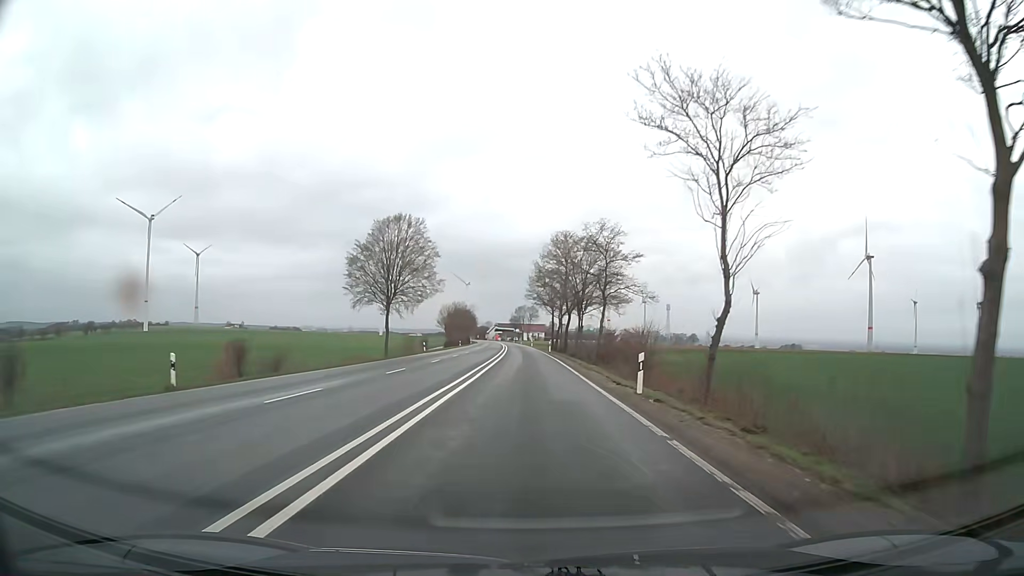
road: primary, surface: asphalt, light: Day
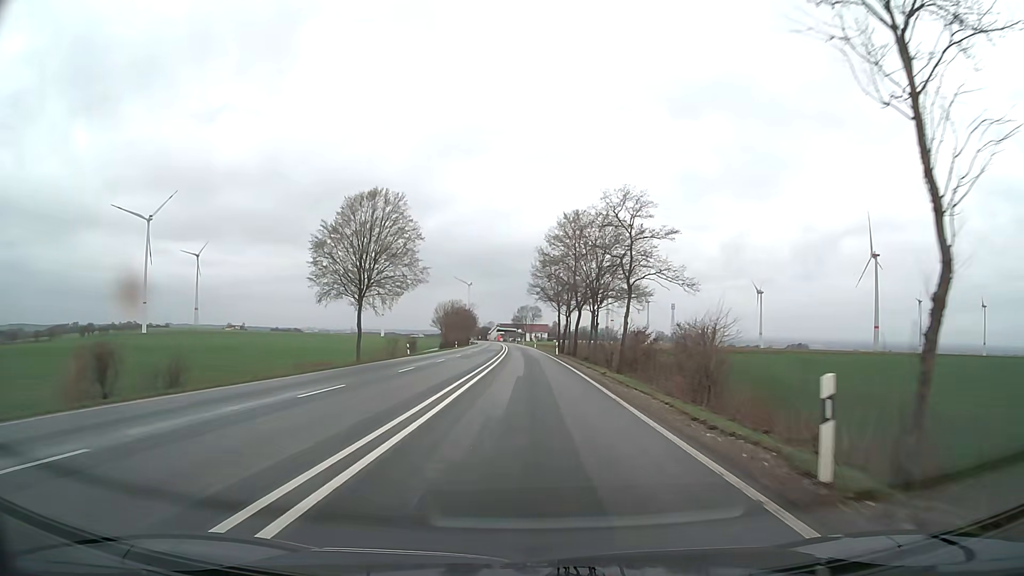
(0.0, +10.8) m; 0°
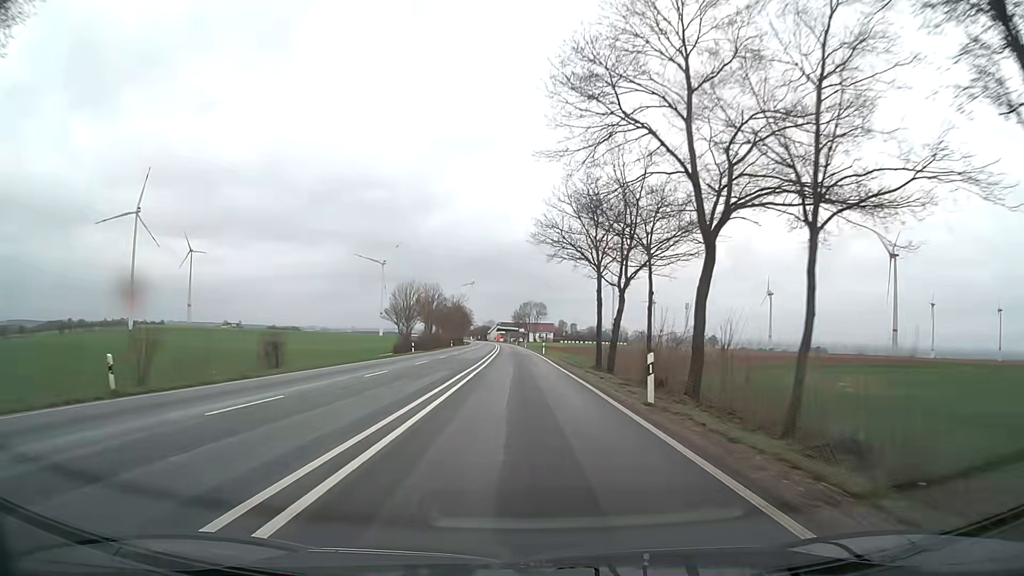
(-0.1, +43.1) m; 0°
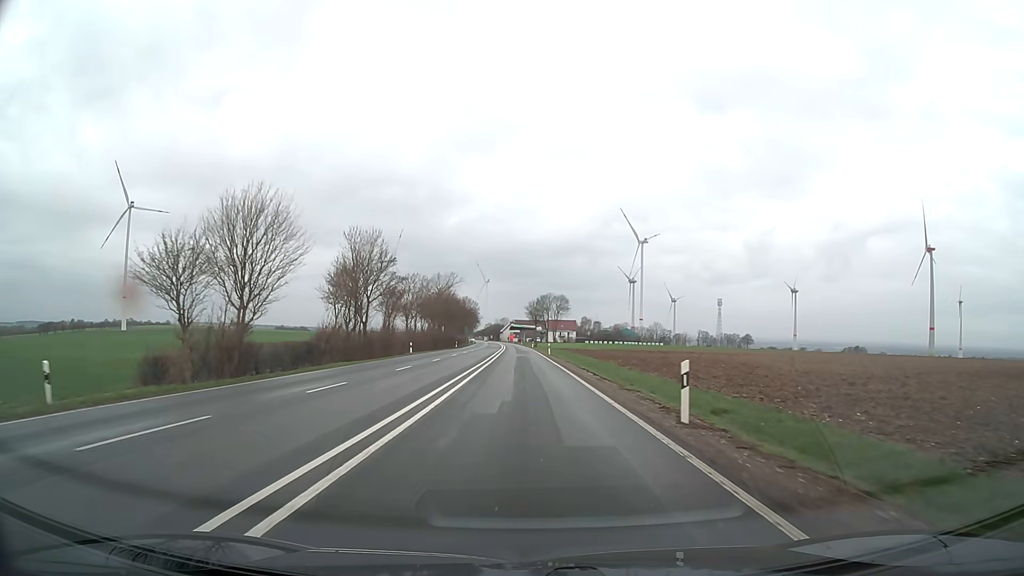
(-0.8, +54.0) m; -1°
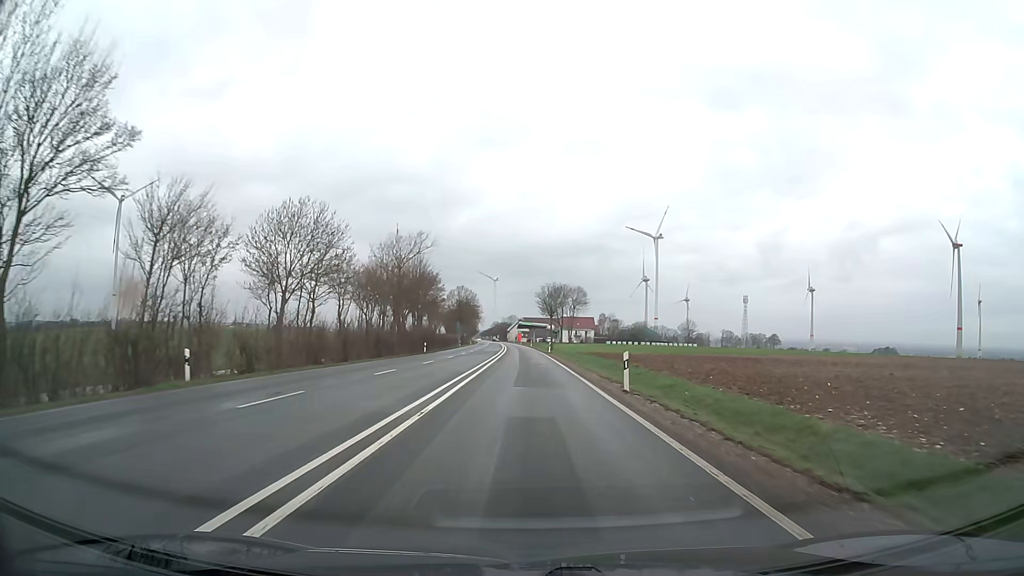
(-0.4, +43.2) m; -1°
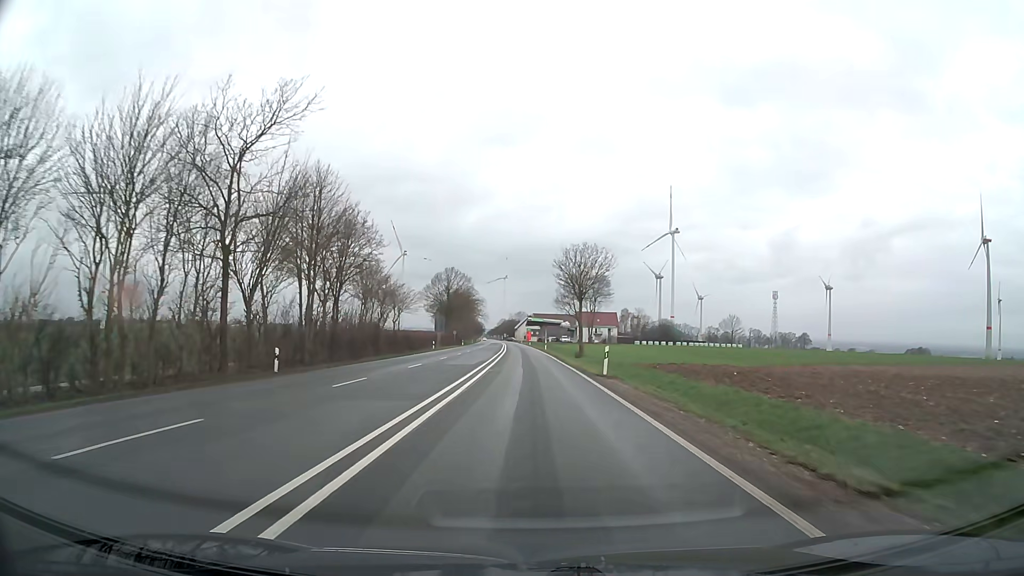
(-0.2, +43.2) m; -1°
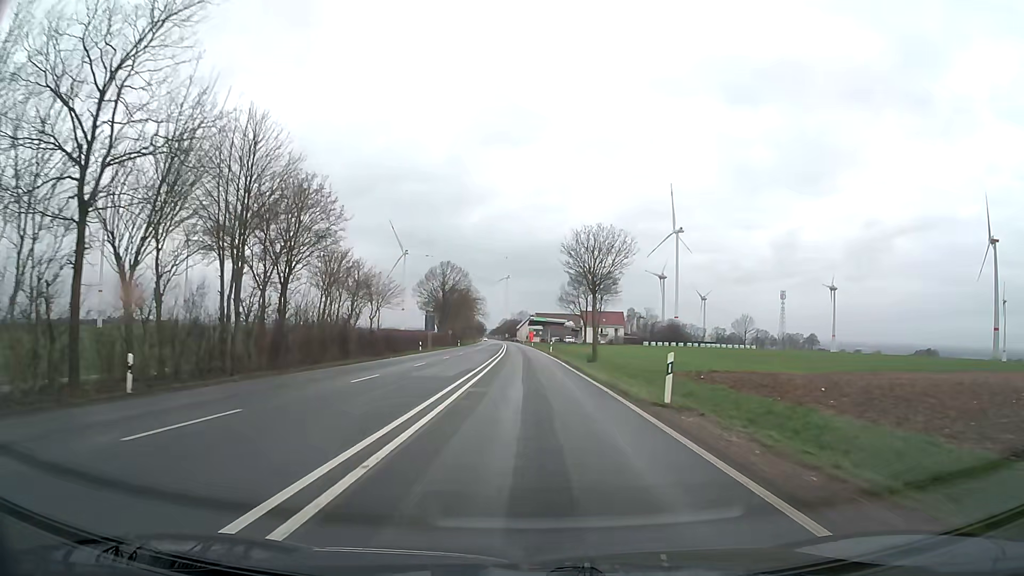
(0.0, +10.8) m; 0°
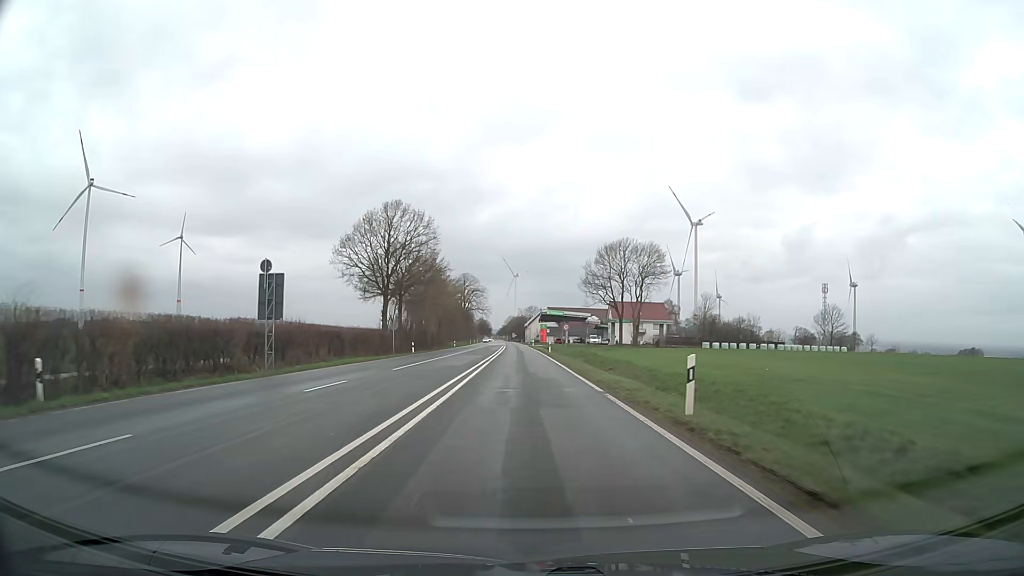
(-0.2, +53.9) m; -1°
(0, +10) (0, +20) (0, +30) (0, +40) (0, +50) (-1, +60) (-1, +70) (-1, +80) (-1, +90) (-1, +100) m
